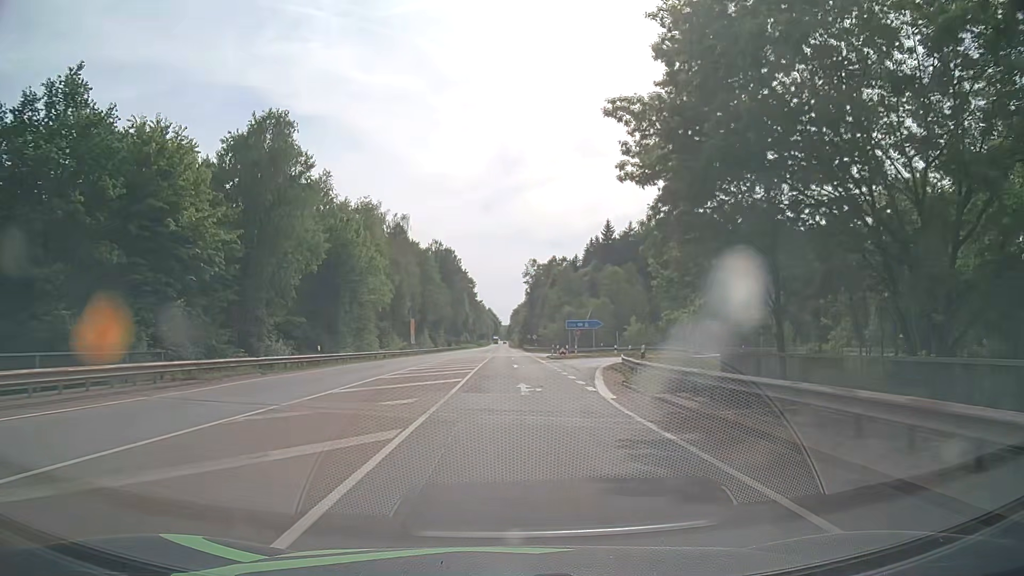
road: secondary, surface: asphalt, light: Day
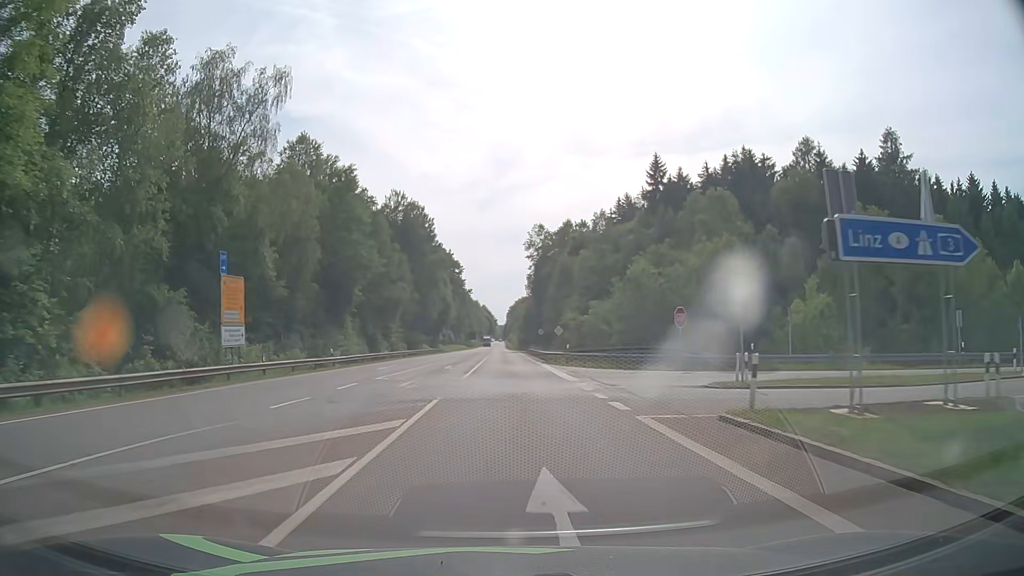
(+0.2, +53.7) m; 0°
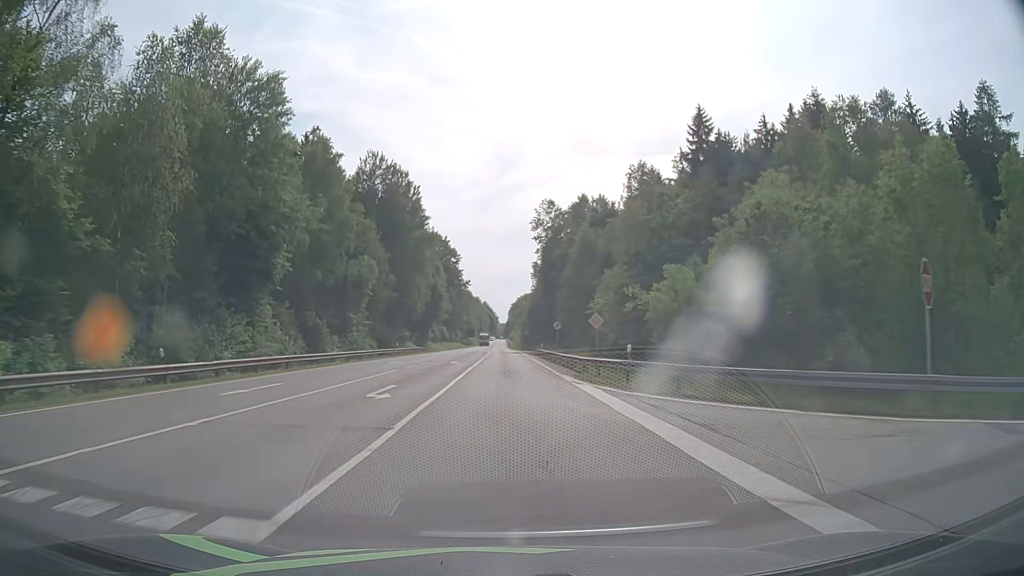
(0.0, +21.5) m; 0°
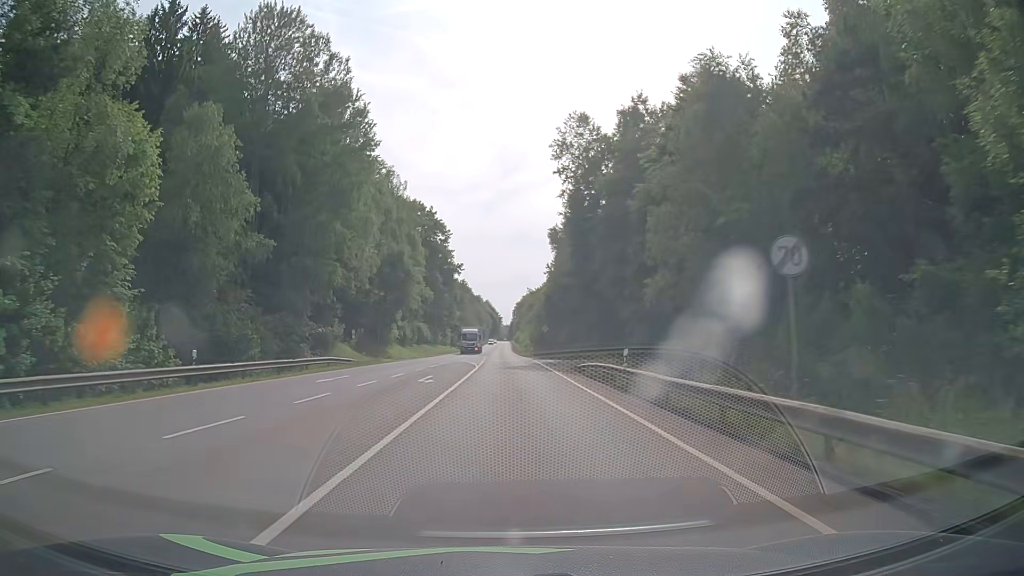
(0.0, +43.0) m; 0°
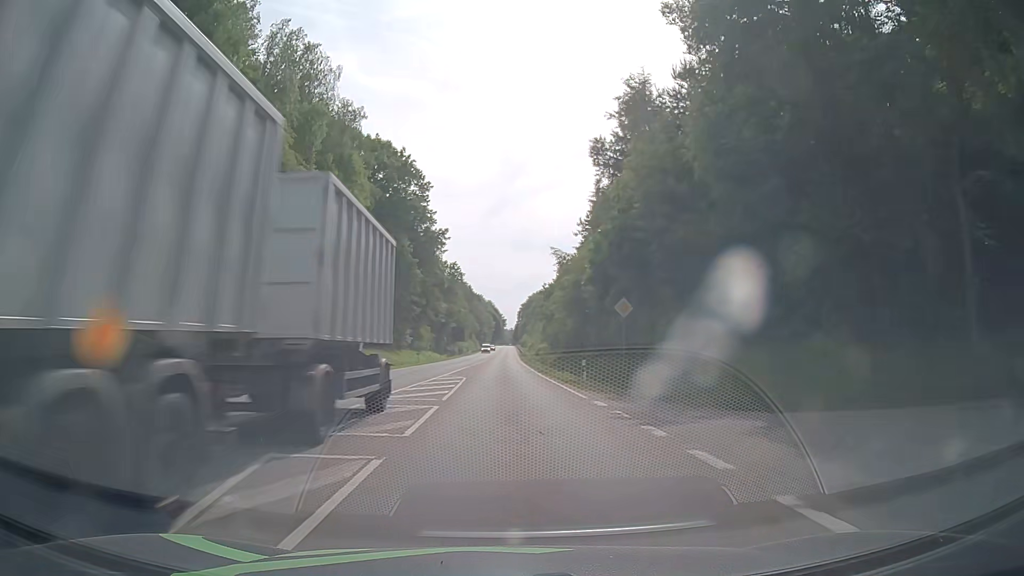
(-0.3, +44.7) m; 0°
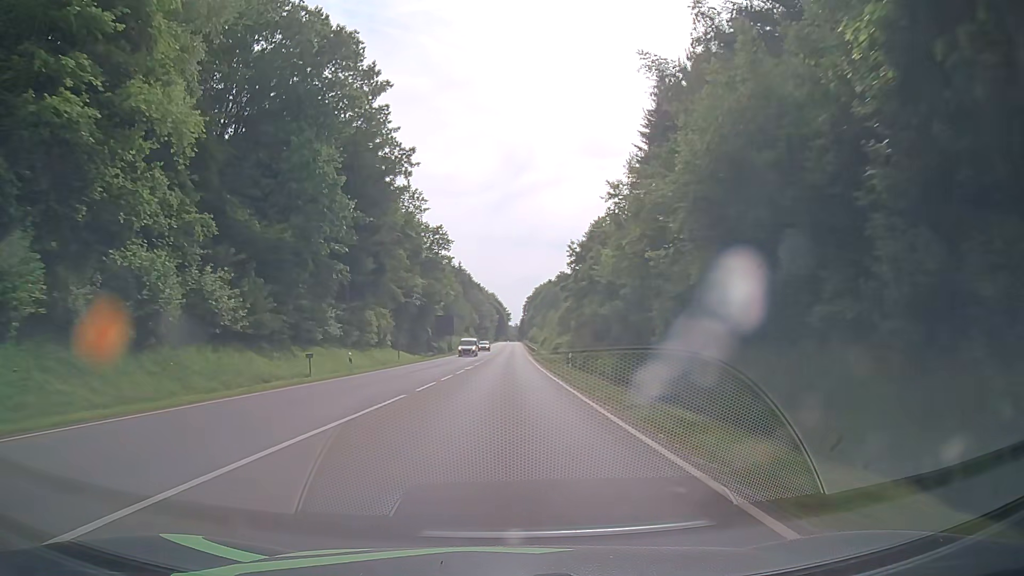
(-0.3, +36.6) m; -1°
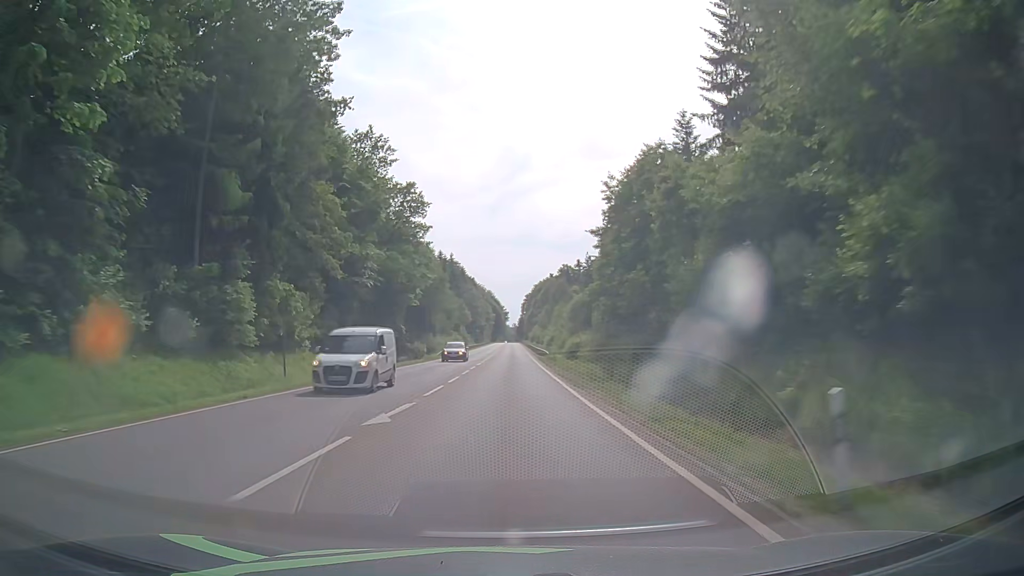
(0.0, +25.8) m; 0°
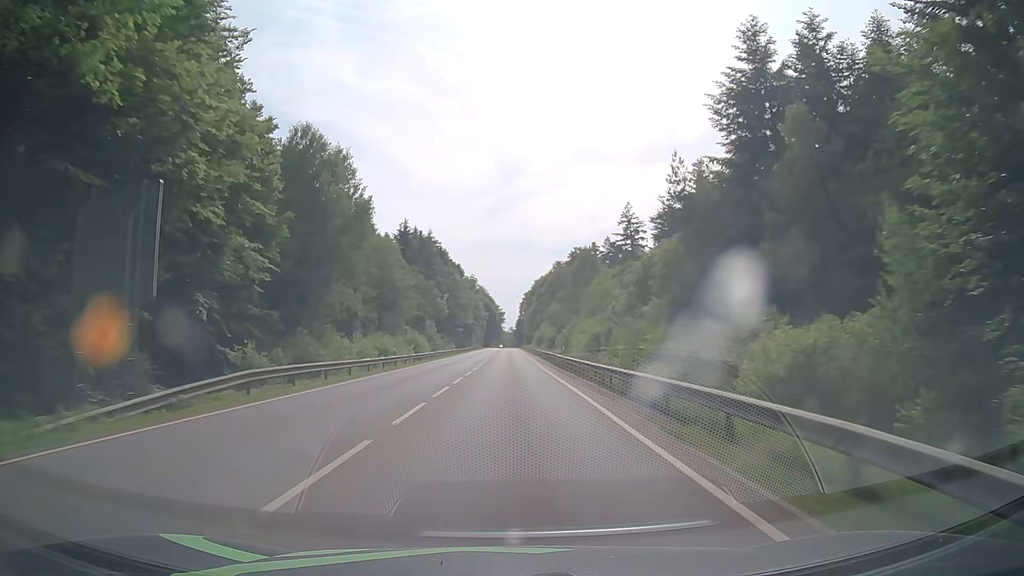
(+0.3, +54.7) m; 0°
(0, +10) (0, +20) (0, +30) (0, +40) (0, +50) (0, +60) (0, +70) (0, +80) (+1, +90) (+1, +100) m
